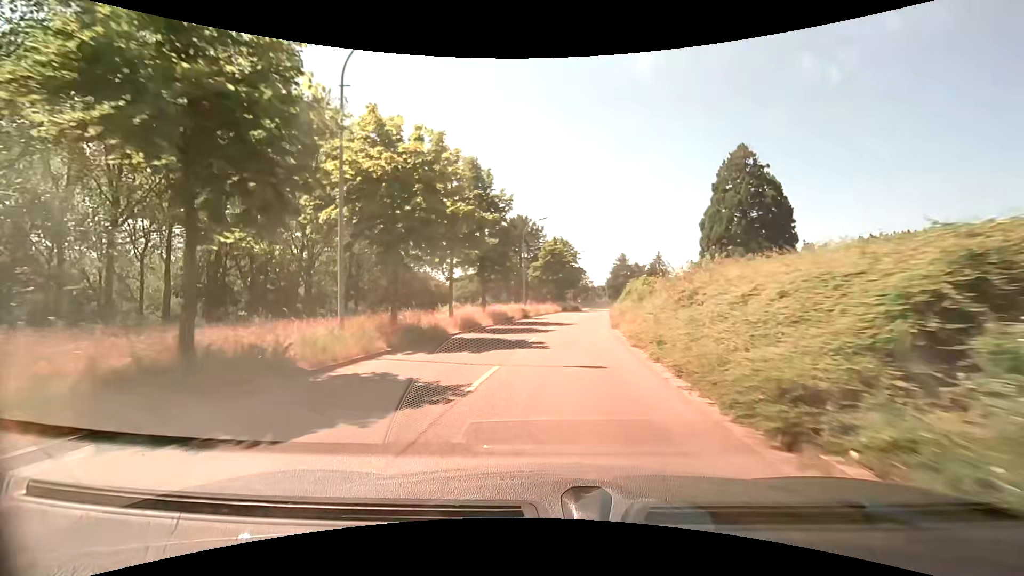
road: tertiary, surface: asphalt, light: Day
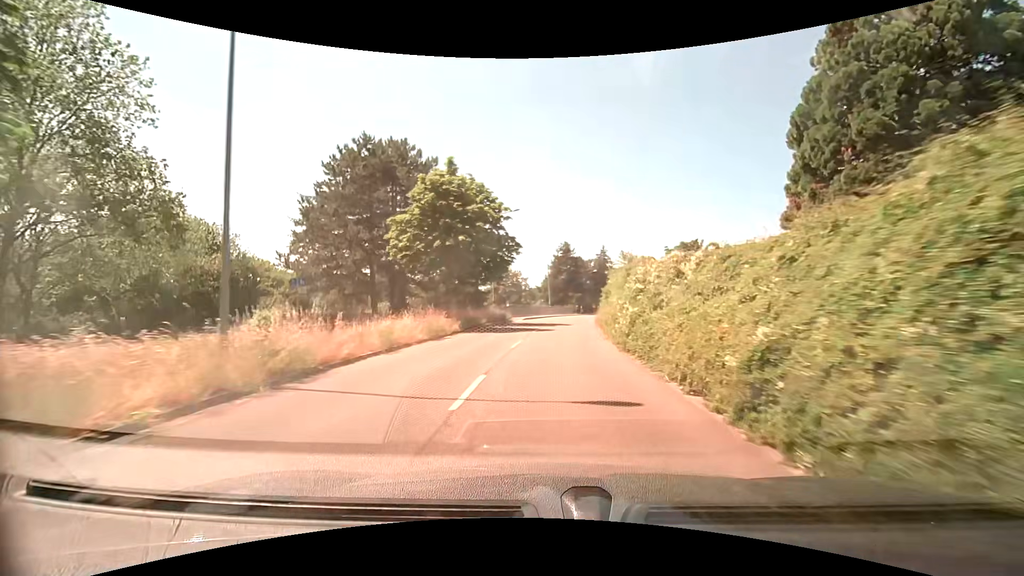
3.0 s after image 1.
(+2.6, +36.9) m; +8°
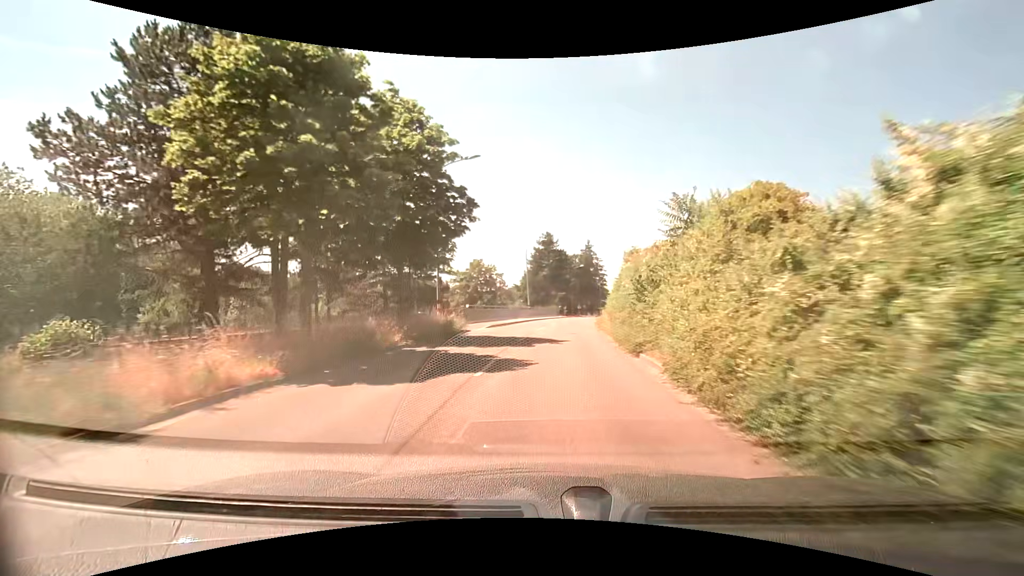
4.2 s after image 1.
(+0.2, +14.8) m; +2°
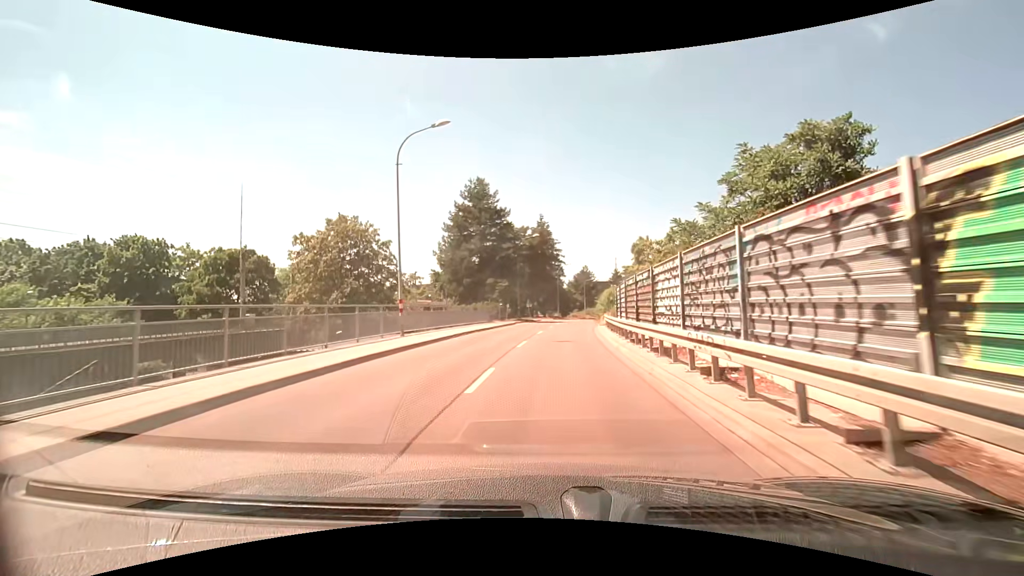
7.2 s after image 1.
(+1.7, +37.3) m; +6°
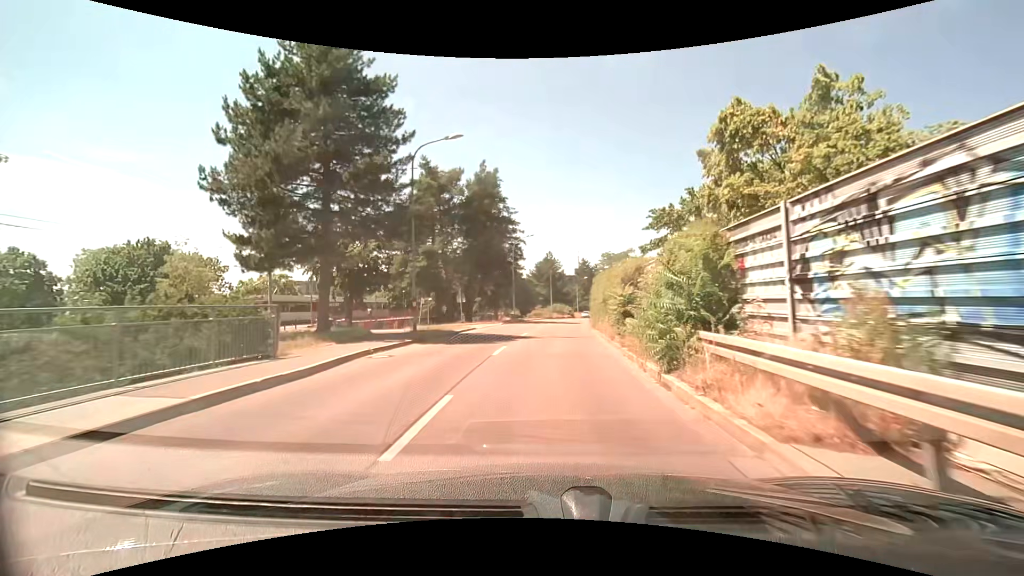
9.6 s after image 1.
(+1.3, +30.1) m; +5°
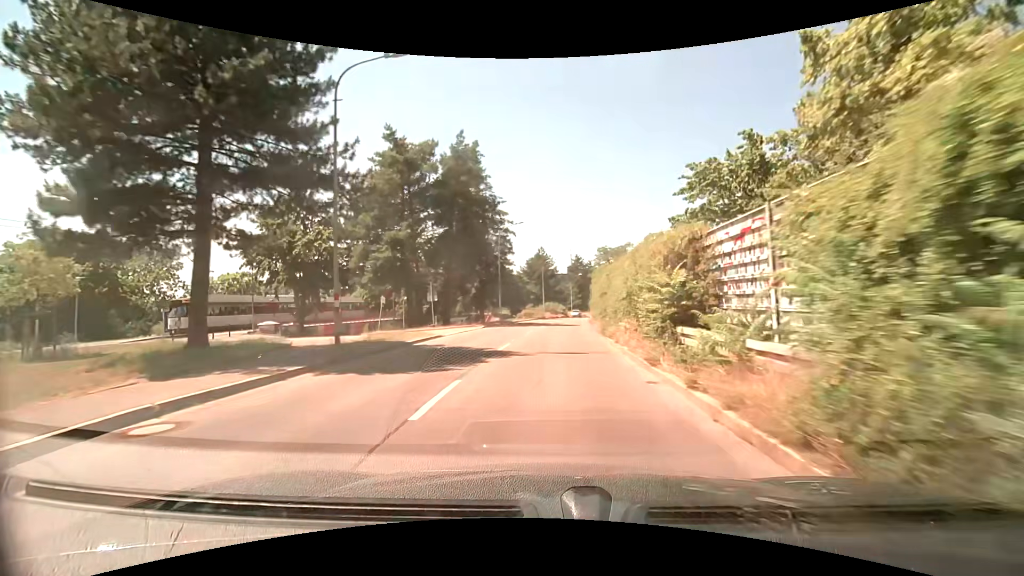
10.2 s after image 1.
(0.0, +7.6) m; 0°
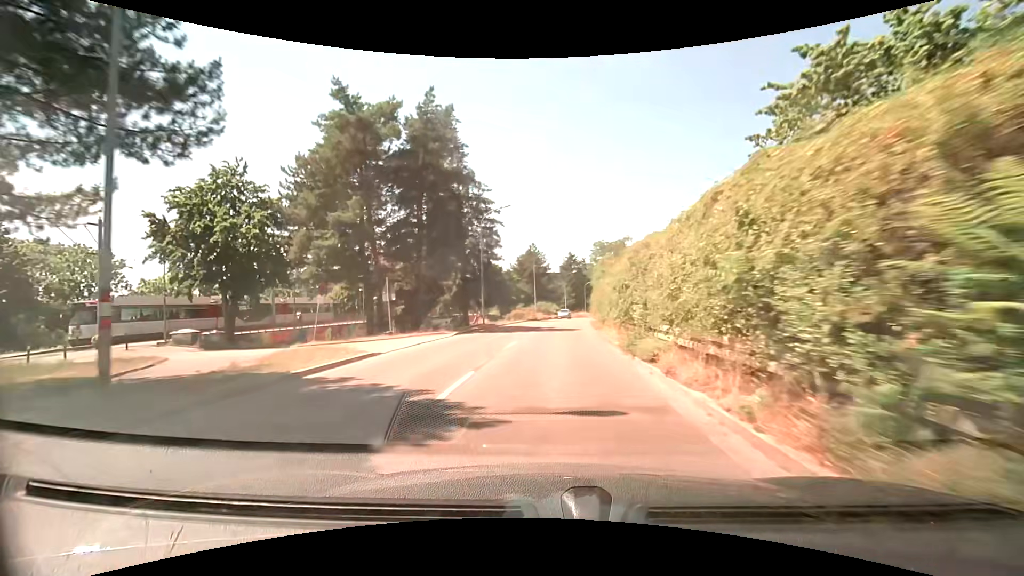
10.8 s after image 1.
(+0.1, +7.6) m; +1°
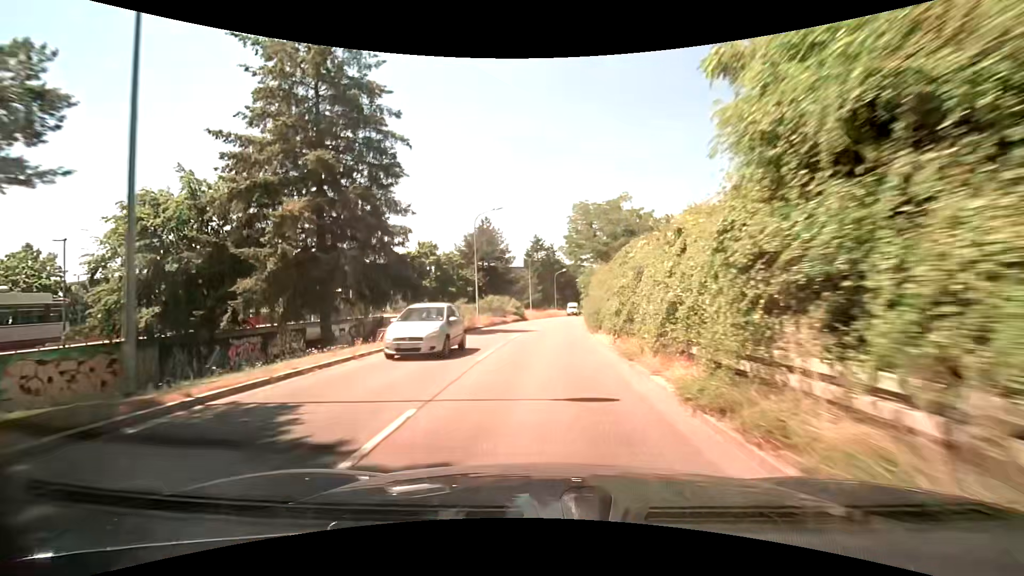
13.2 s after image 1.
(+1.1, +30.4) m; +4°
(0, +10) (0, +20) (+1, +30) (+2, +40) (+2, +50) (+3, +60) (+5, +70) (+6, +80) (+8, +90) (+10, +99) m
